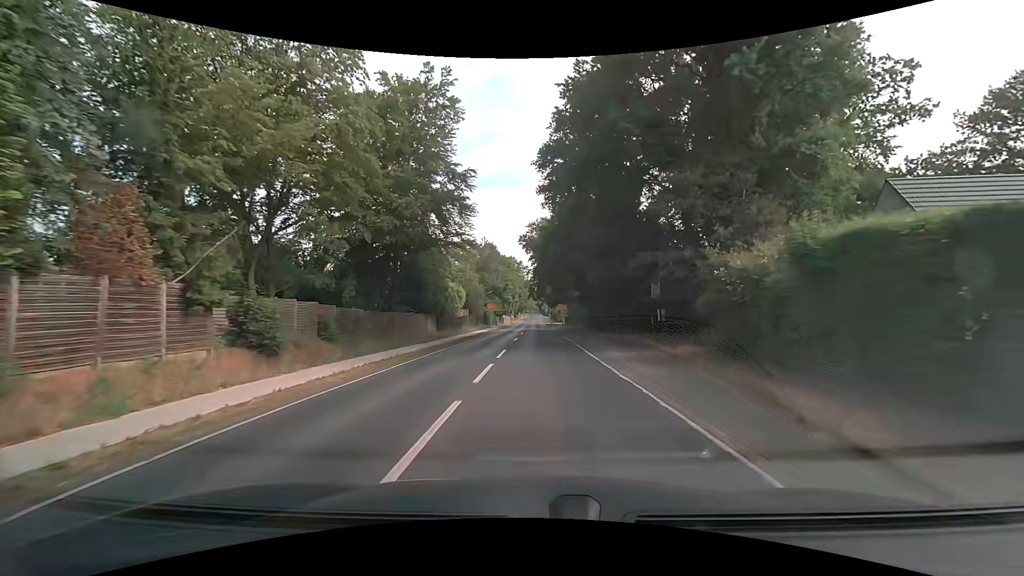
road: secondary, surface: asphalt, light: Day
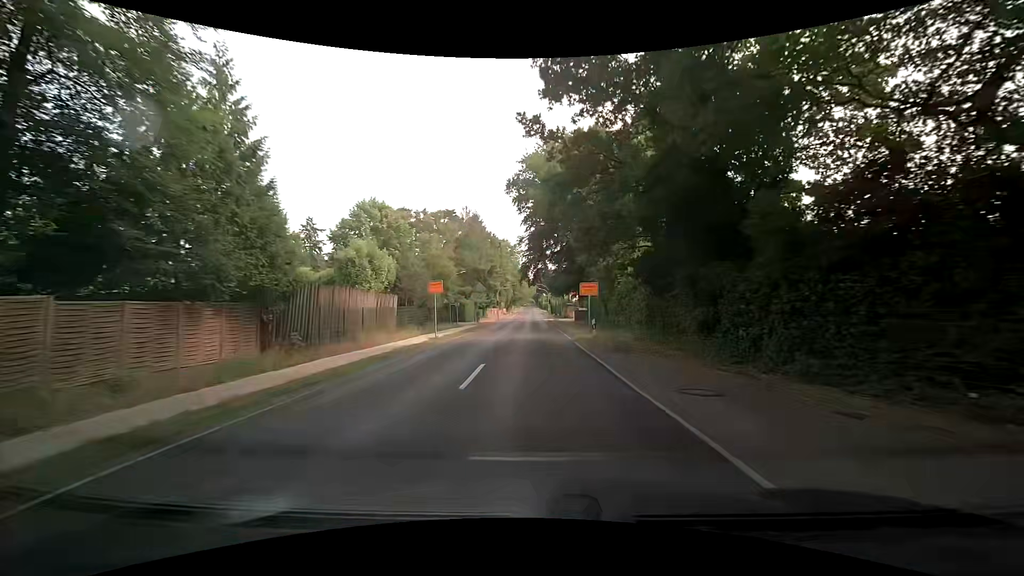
(+0.1, +31.1) m; +1°
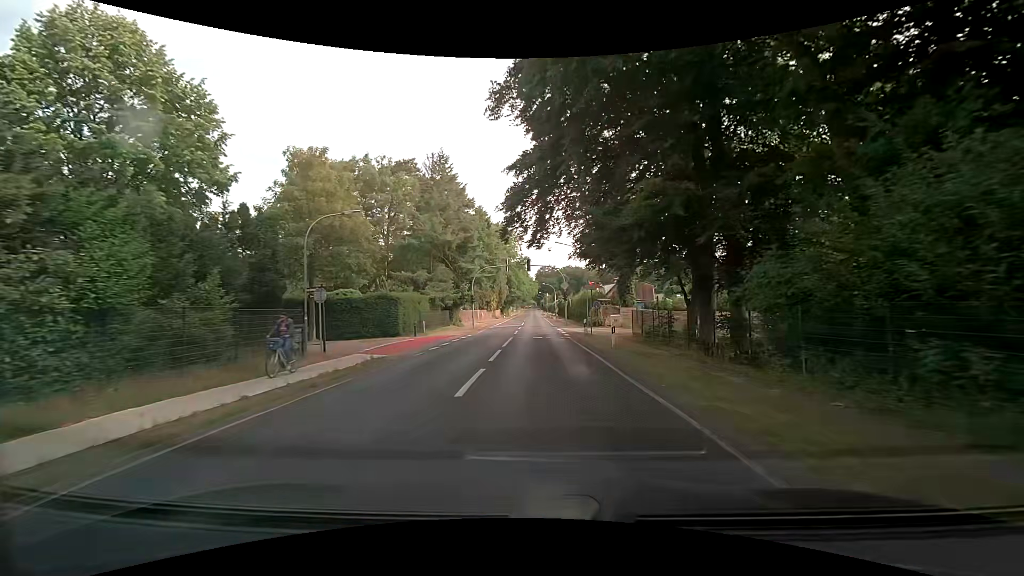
(-0.4, +36.9) m; -1°
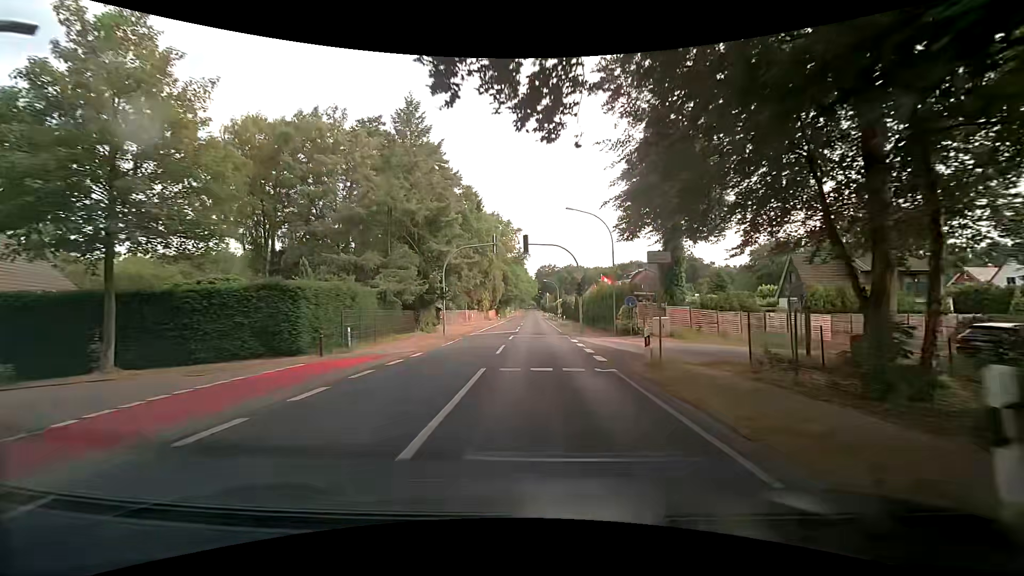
(+0.1, +15.2) m; +1°
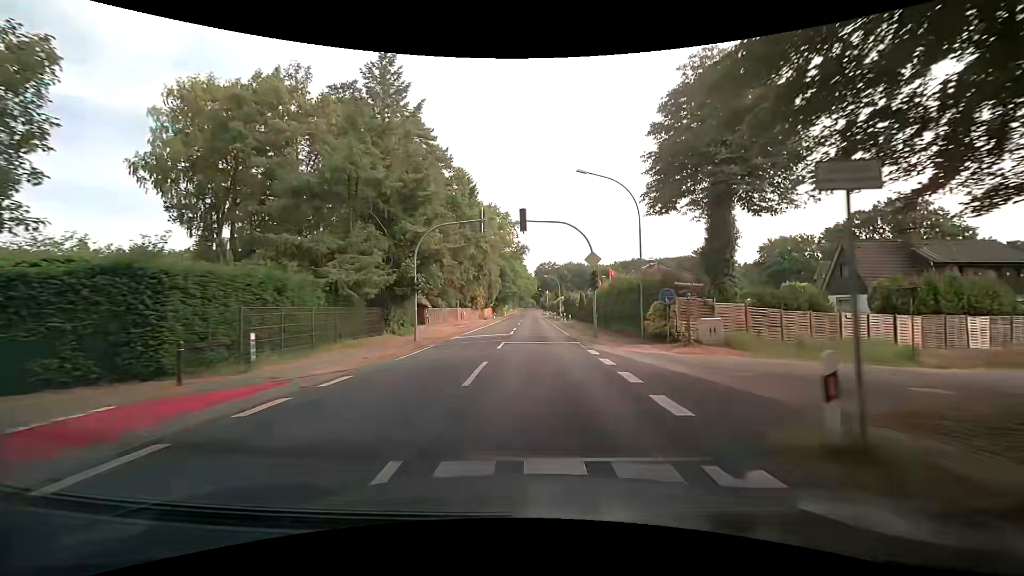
(-0.1, +7.7) m; 0°
(0, +10) (0, +20) (0, +30) (0, +40) (0, +50) (0, +60) (0, +70) (0, +80) (0, +90) (0, +100) m
